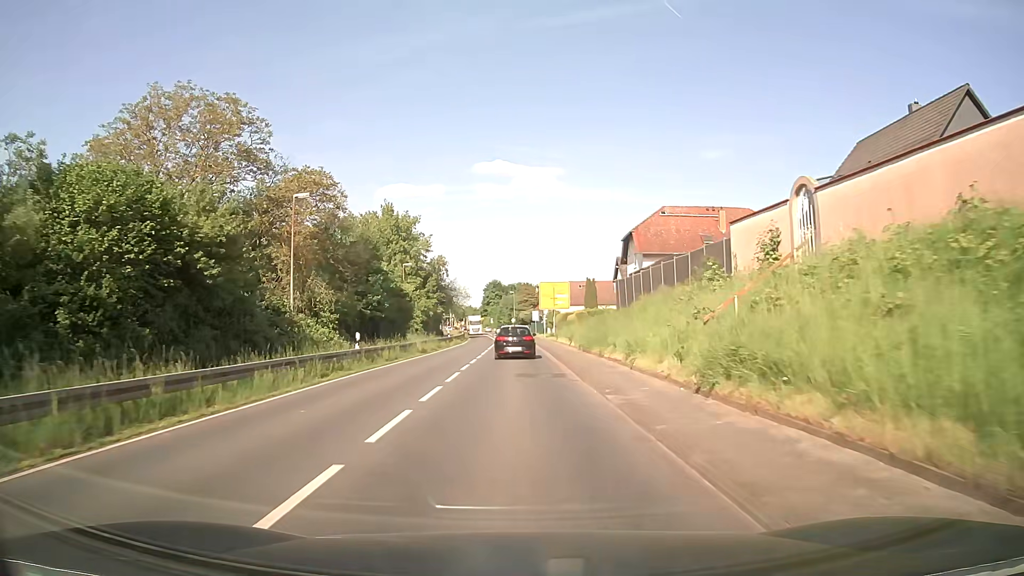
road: secondary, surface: asphalt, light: Day
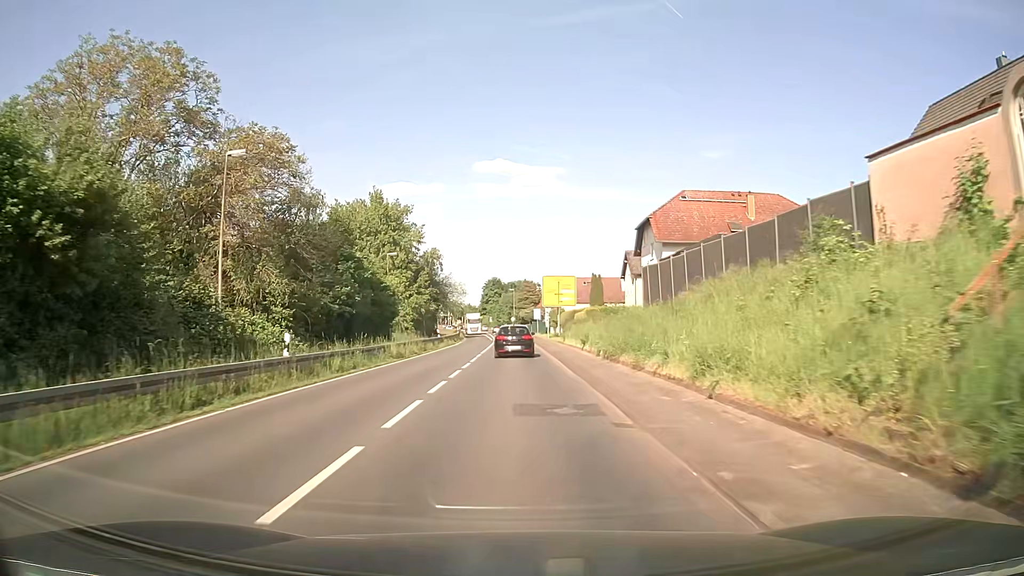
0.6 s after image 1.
(+0.1, +7.9) m; 0°
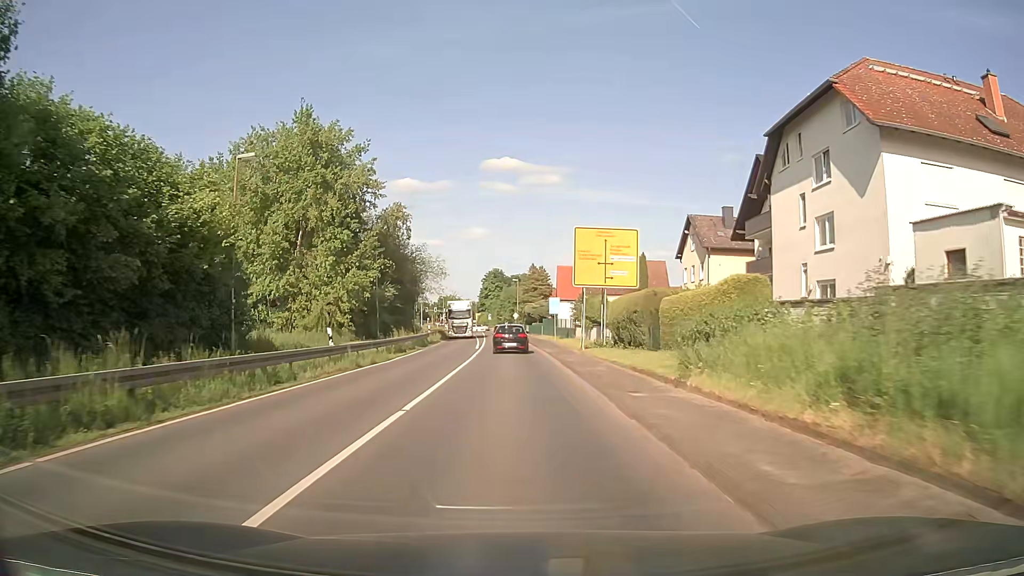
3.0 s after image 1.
(0.0, +32.0) m; 0°
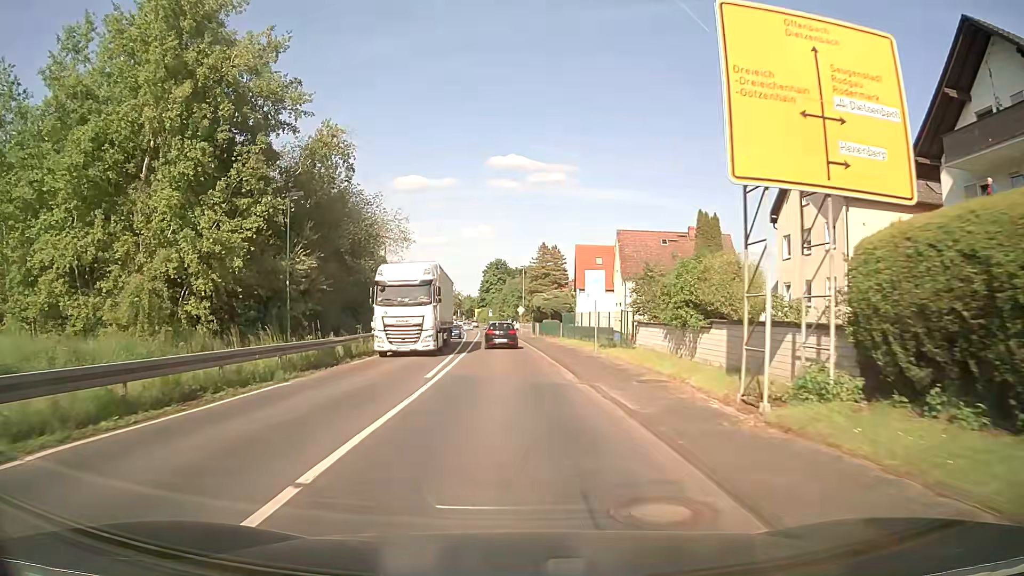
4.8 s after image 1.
(-0.1, +24.1) m; -1°
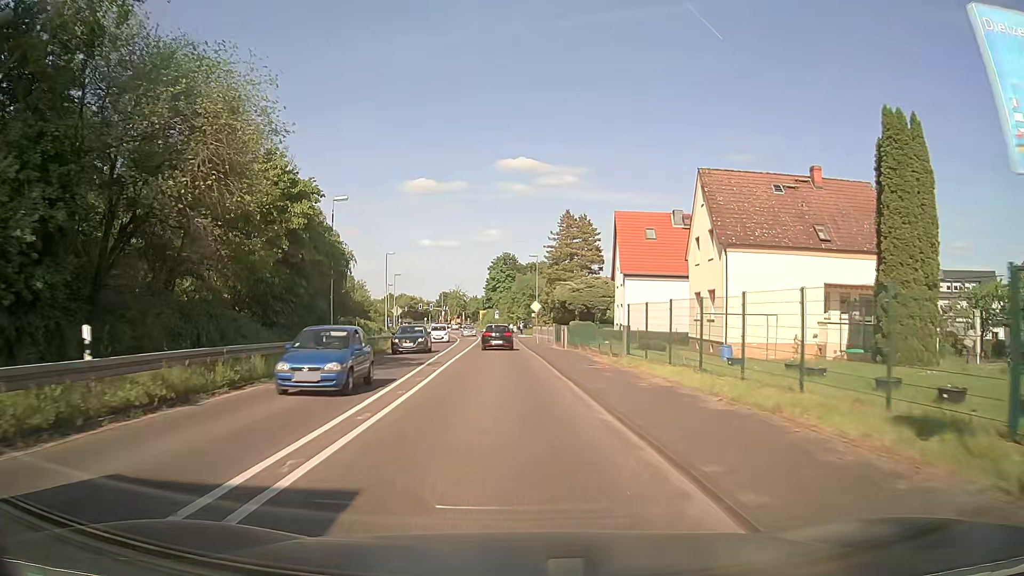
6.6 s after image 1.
(-0.1, +24.1) m; -1°
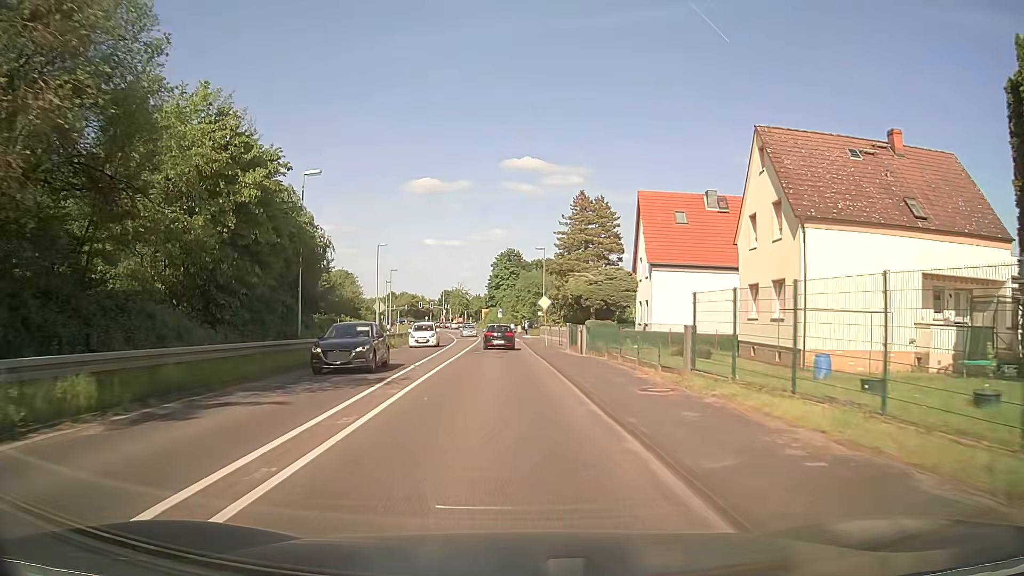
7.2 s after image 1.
(0.0, +8.0) m; -1°
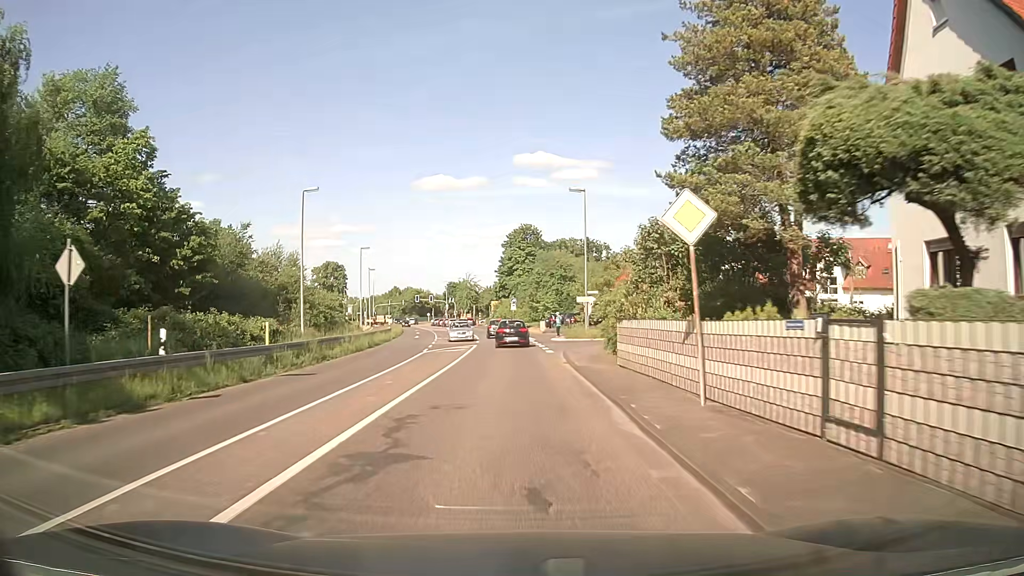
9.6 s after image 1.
(-0.2, +32.2) m; 0°
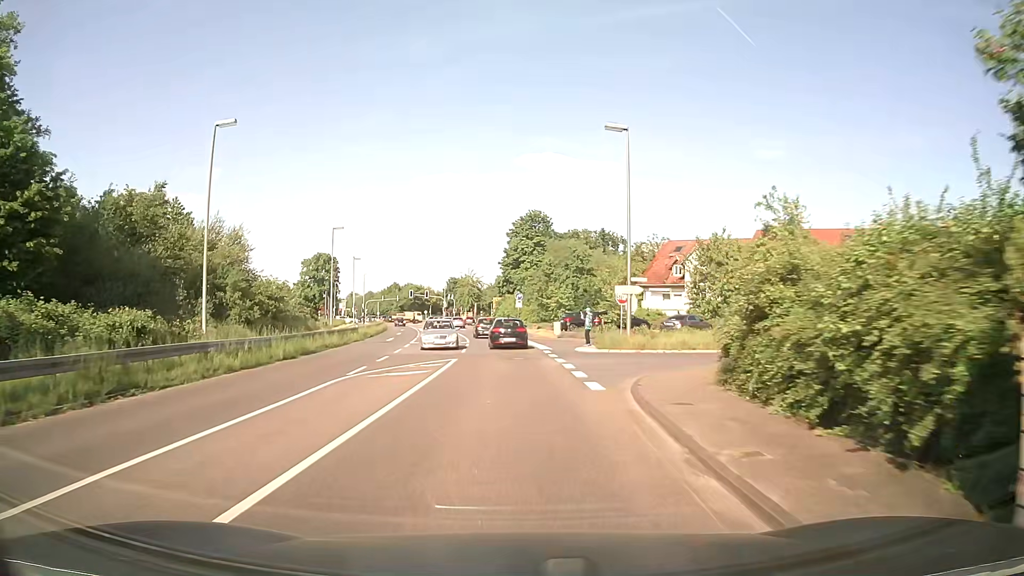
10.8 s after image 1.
(-0.3, +15.4) m; -1°
(0, +10) (0, +20) (-1, +30) (-1, +40) (-2, +50) (-4, +60) (-5, +70) (-7, +79) (-9, +89) (-11, +99) m
